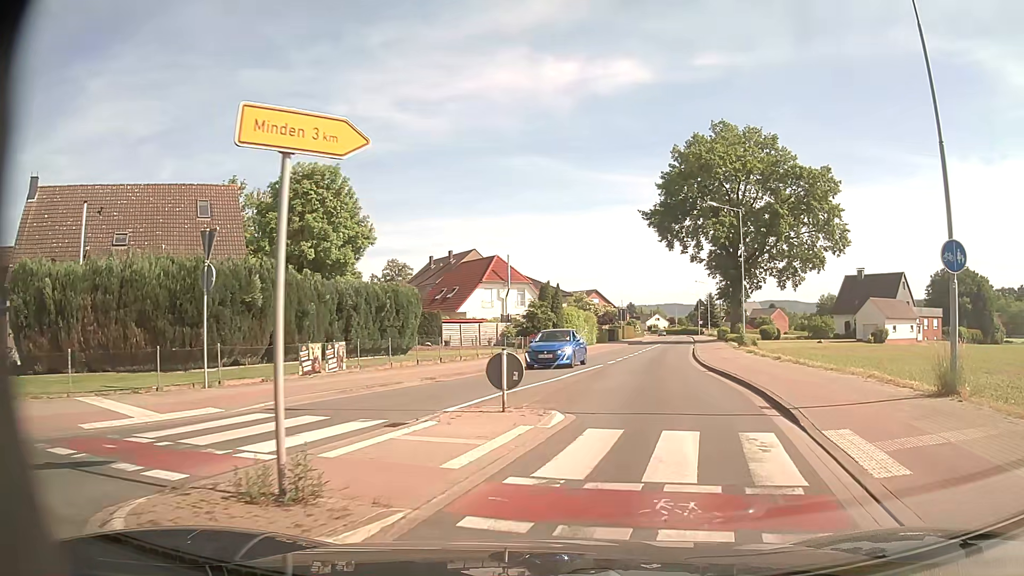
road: secondary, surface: asphalt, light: Day
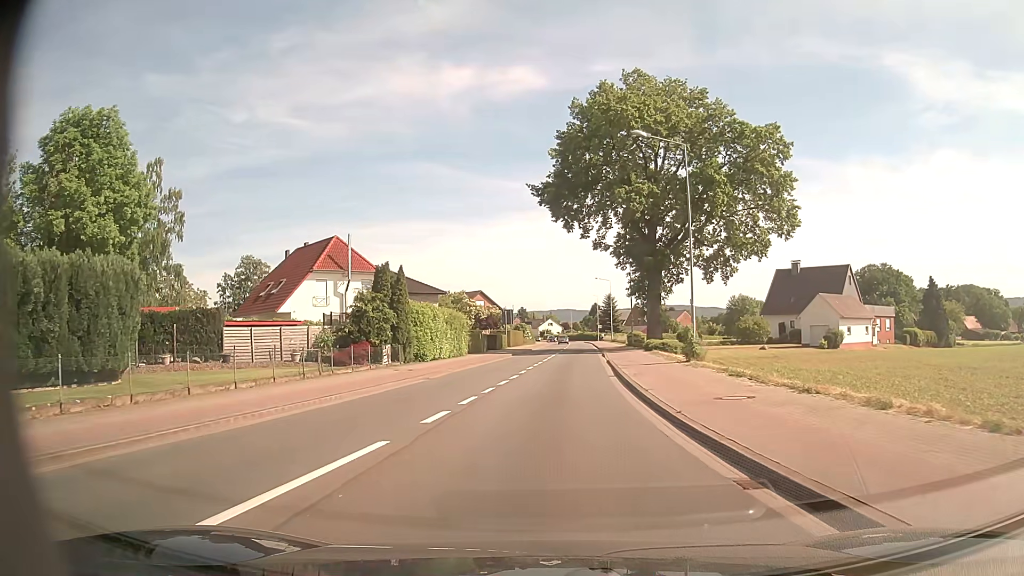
(+2.6, +17.6) m; +9°
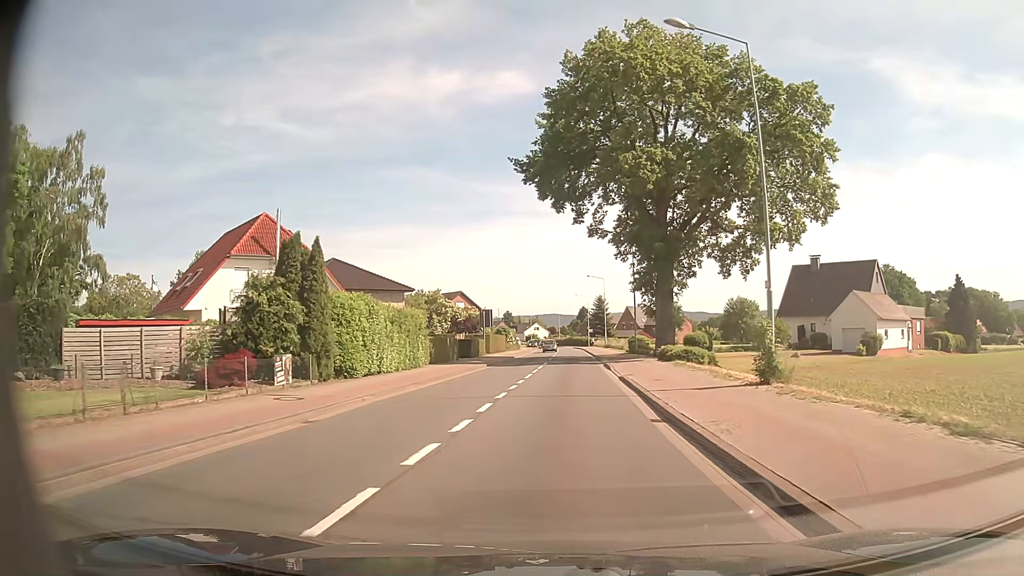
(+0.1, +11.4) m; +1°
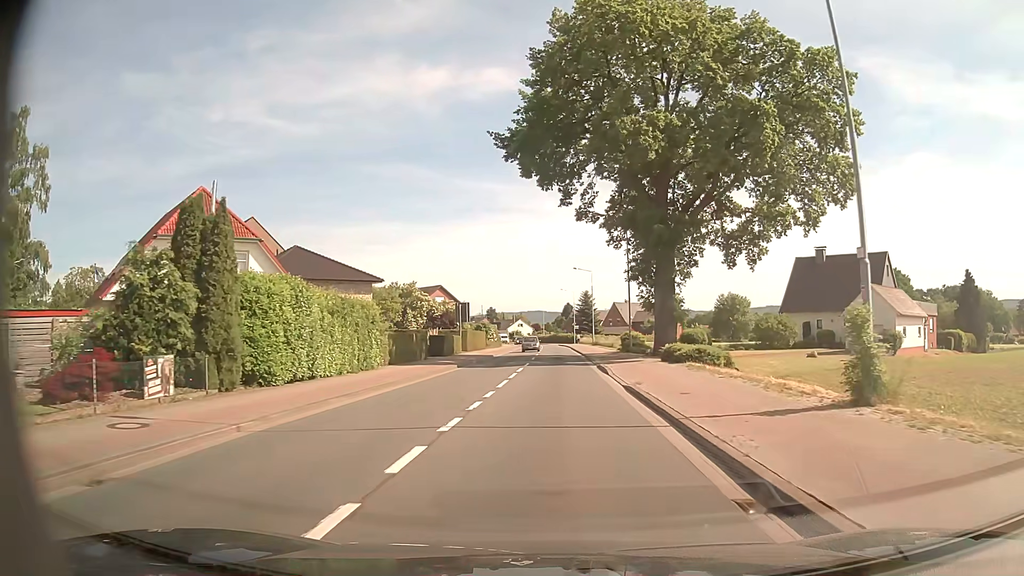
(+0.1, +6.3) m; +1°
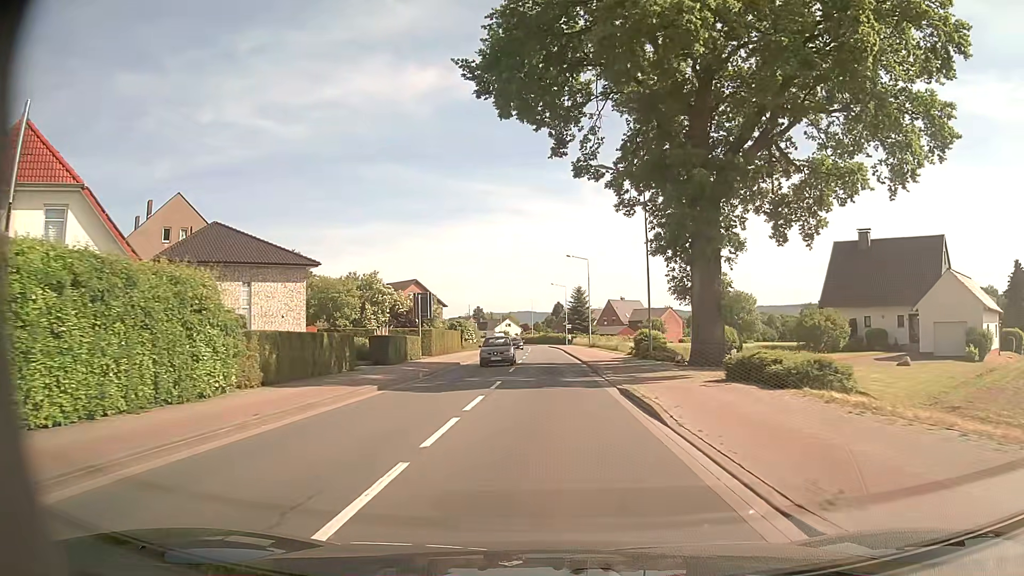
(+0.2, +13.7) m; +1°
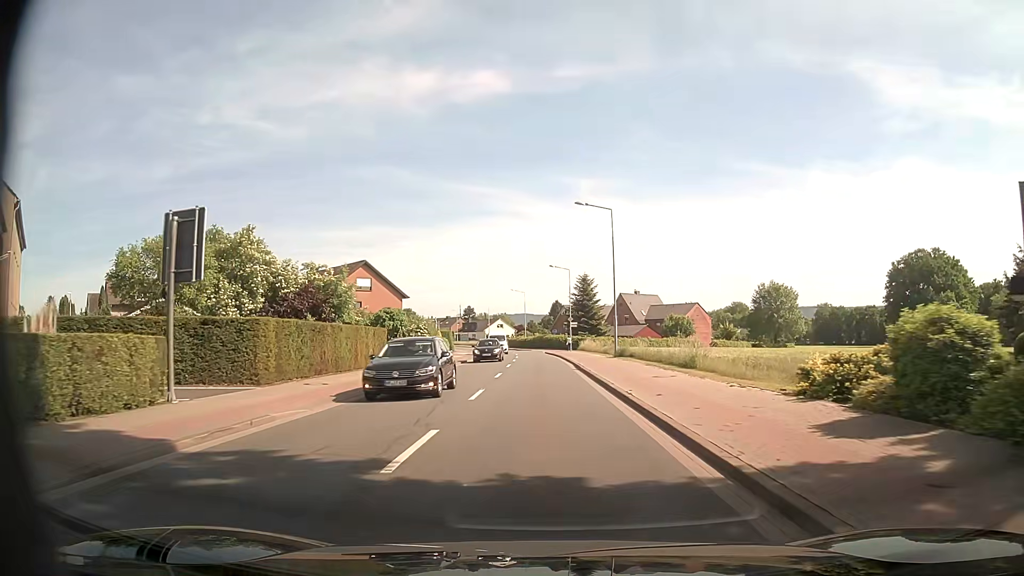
(+0.2, +29.1) m; 0°
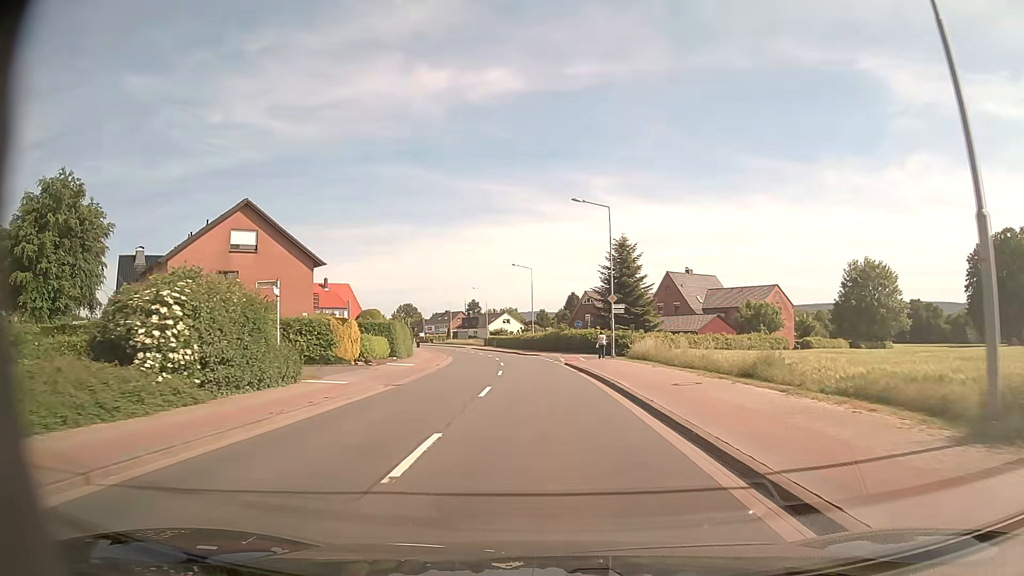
(-0.4, +35.7) m; -1°
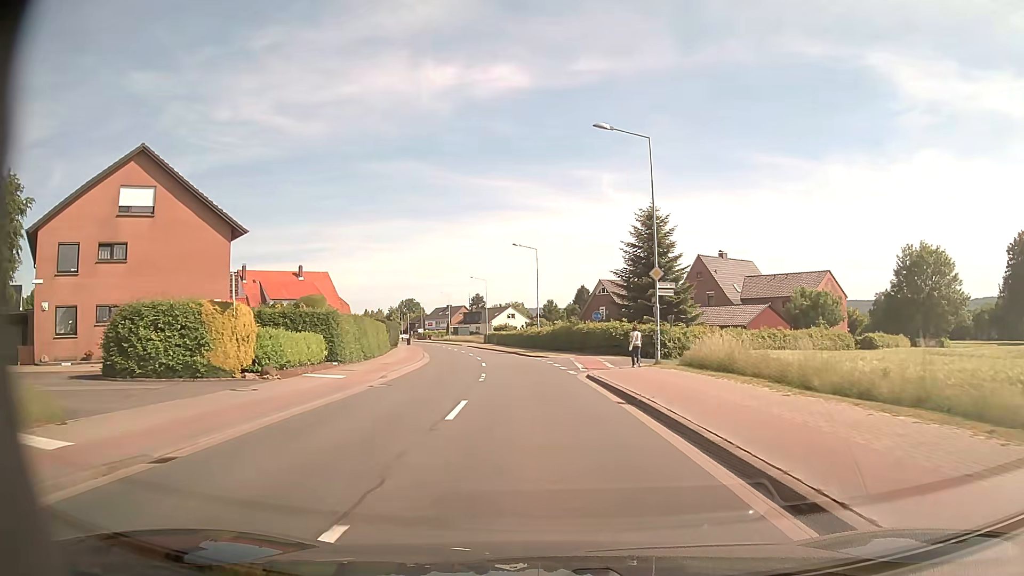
(0.0, +14.0) m; 0°
(0, +10) (0, +20) (-1, +30) (-2, +40) (-4, +50) (-6, +60) (-8, +69) (-10, +79) (-12, +89) (-15, +99) m
